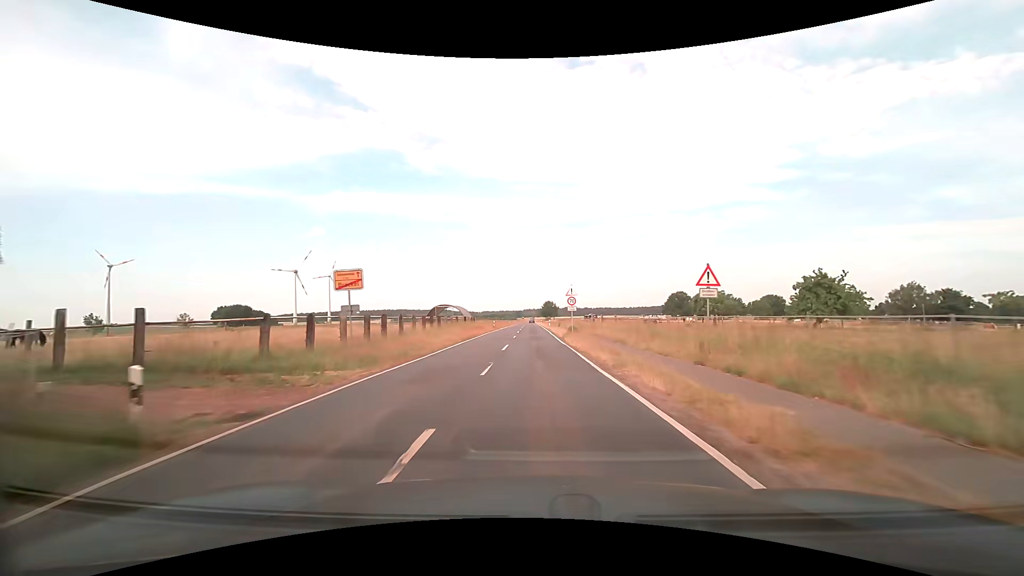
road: tertiary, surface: asphalt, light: Day
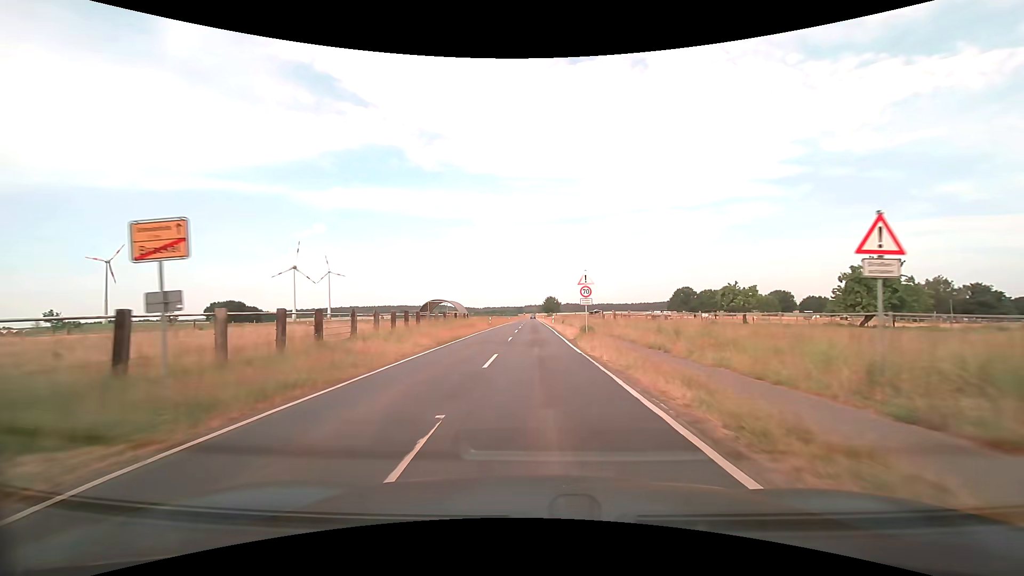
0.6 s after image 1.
(0.0, +8.4) m; 0°
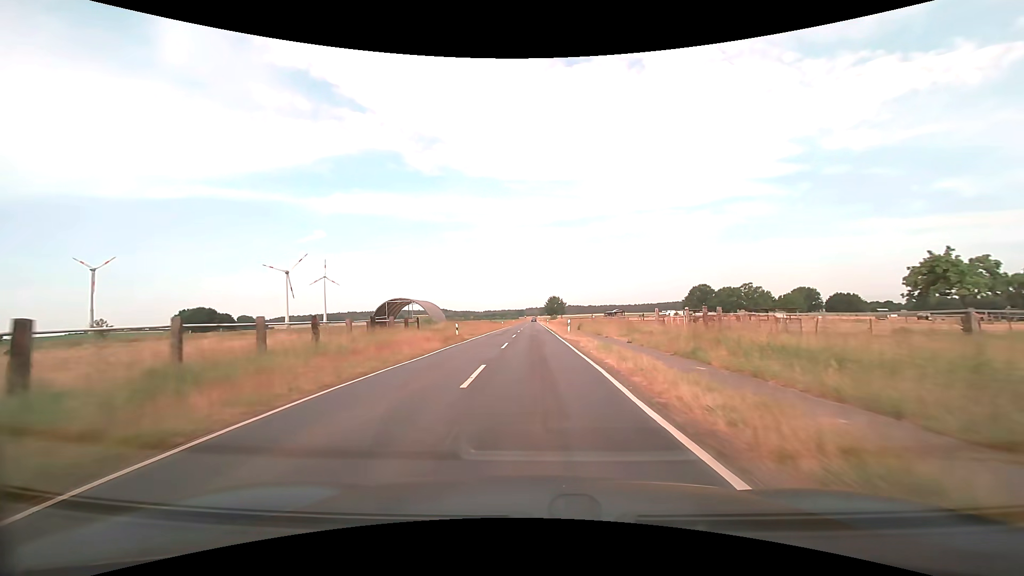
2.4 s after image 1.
(+0.1, +27.4) m; 0°
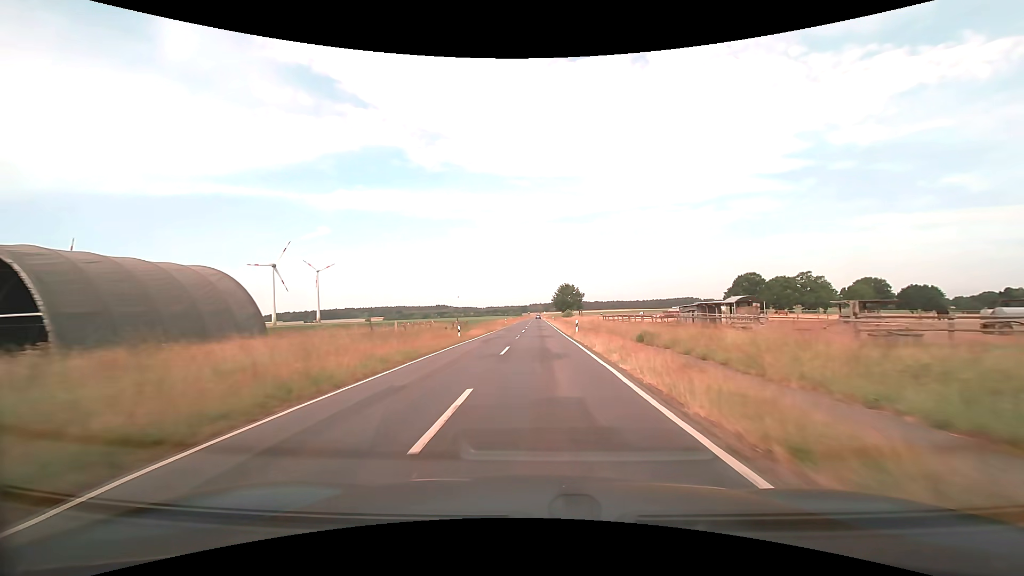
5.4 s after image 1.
(+0.3, +52.4) m; 0°
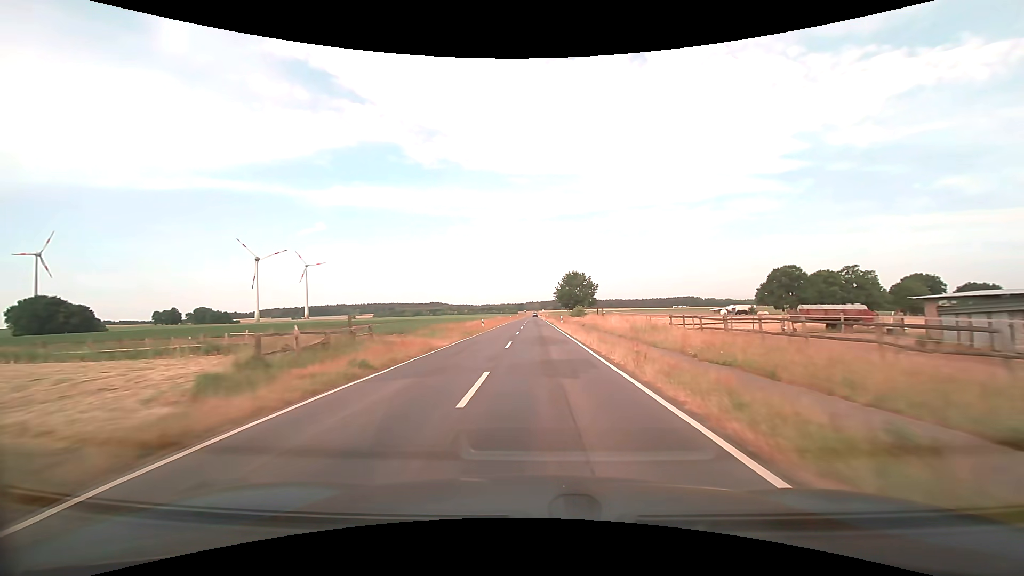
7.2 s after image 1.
(+0.1, +33.6) m; 0°
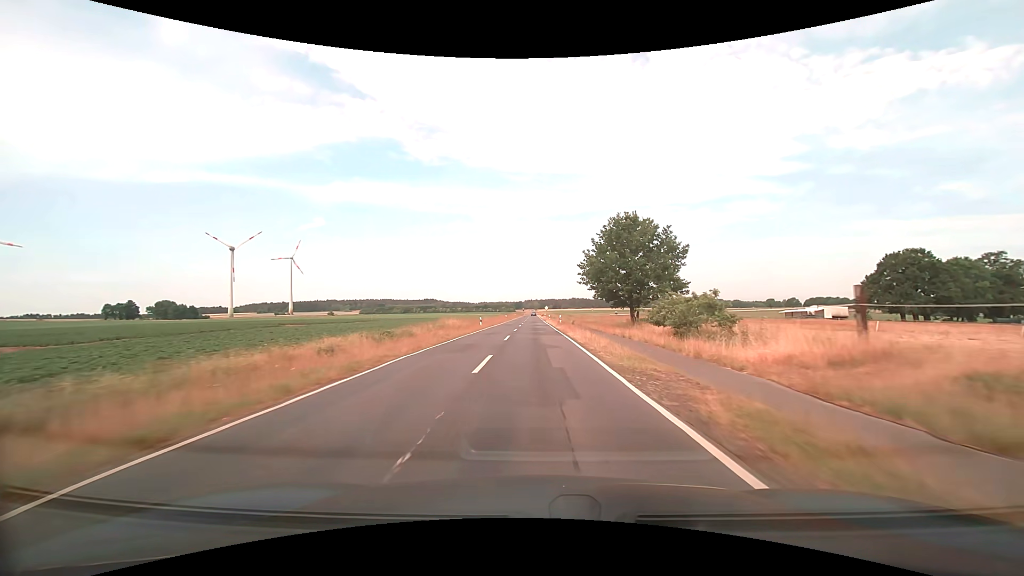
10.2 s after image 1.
(+0.3, +56.2) m; 0°
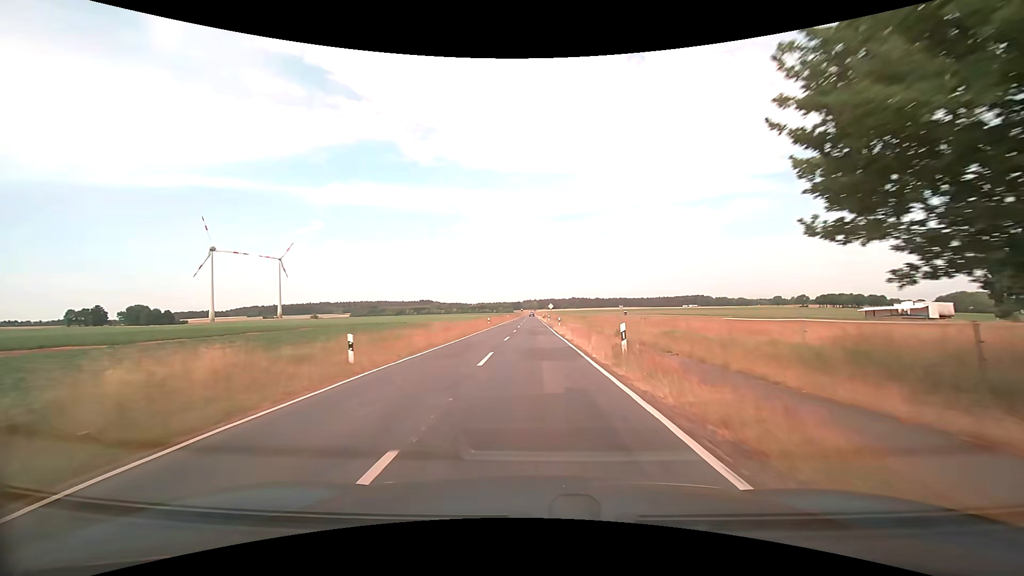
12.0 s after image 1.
(+0.1, +33.8) m; 0°
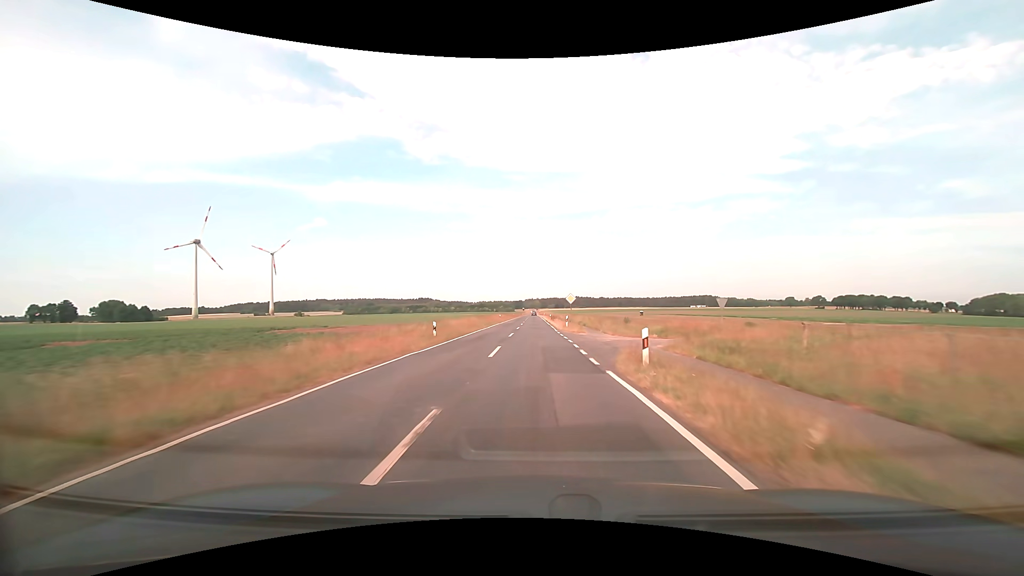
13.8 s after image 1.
(-0.1, +34.1) m; 0°
(0, +10) (0, +20) (0, +30) (0, +40) (0, +50) (0, +60) (0, +70) (0, +80) (0, +90) (0, +100) m
